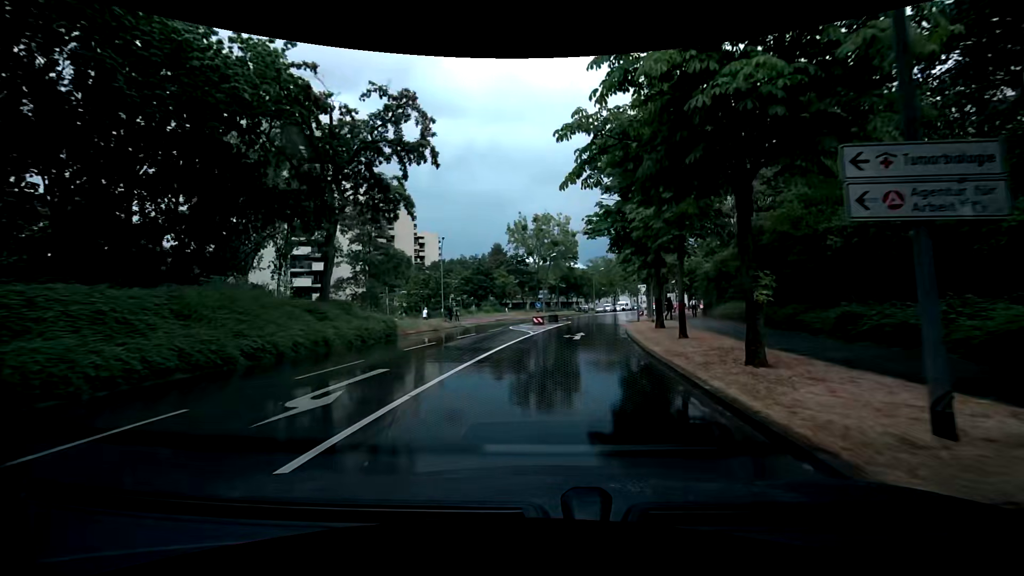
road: tertiary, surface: asphalt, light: Day
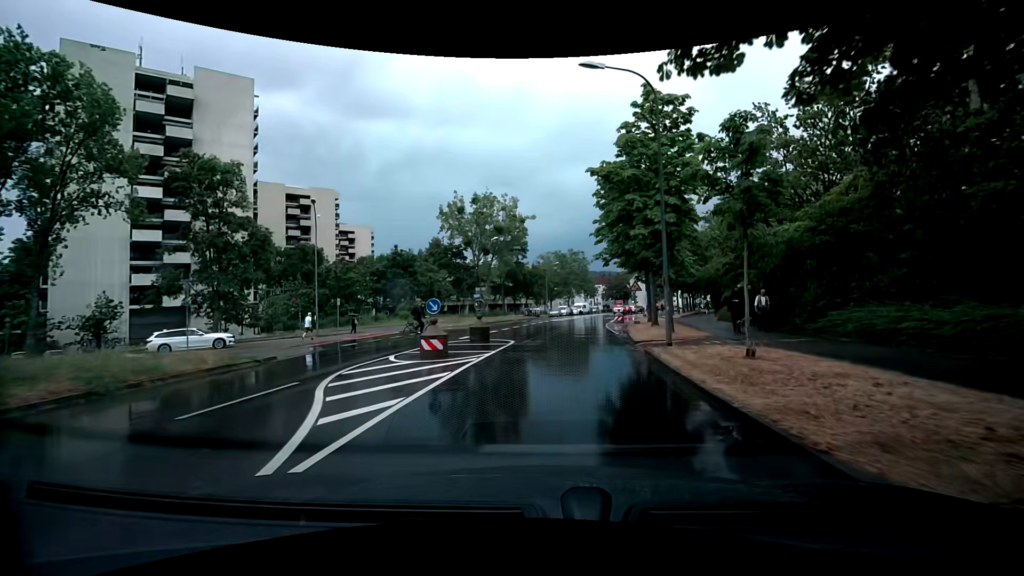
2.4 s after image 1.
(+2.4, +20.4) m; +11°
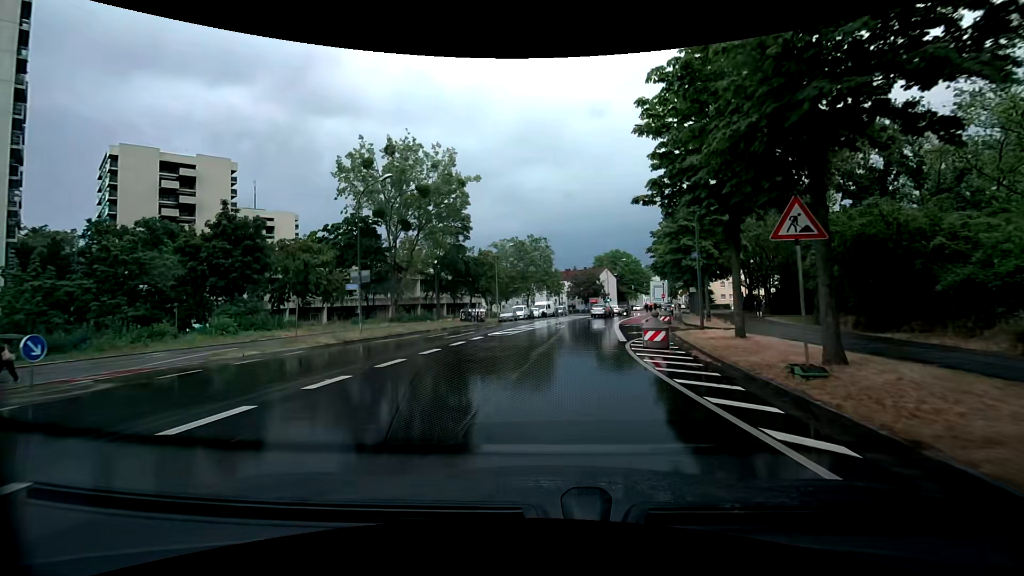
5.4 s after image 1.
(+0.5, +25.8) m; +3°
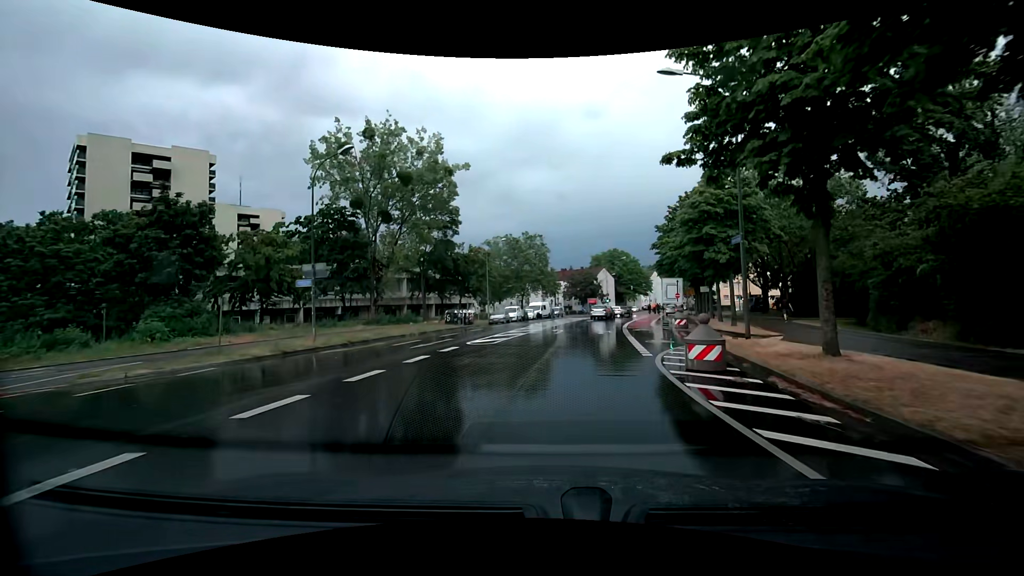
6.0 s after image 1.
(0.0, +5.2) m; 0°
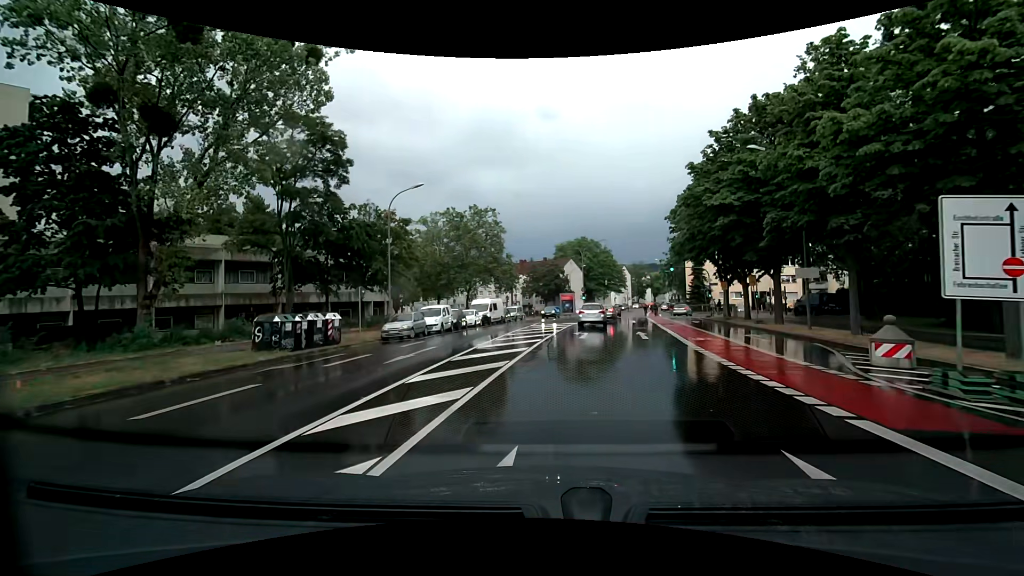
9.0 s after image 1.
(+0.9, +24.4) m; +6°
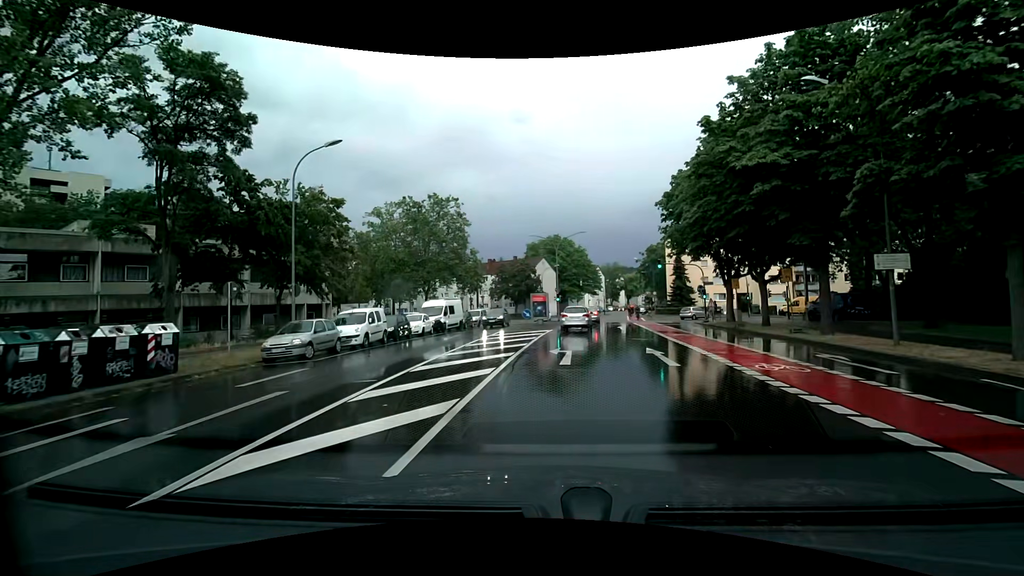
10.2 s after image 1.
(+0.3, +8.3) m; +3°
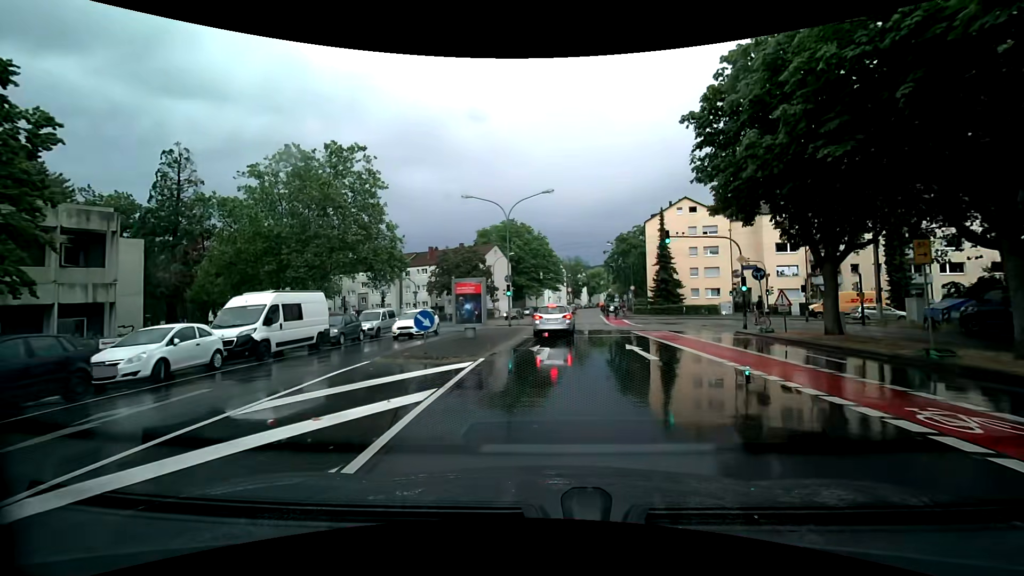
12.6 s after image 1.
(+0.9, +18.7) m; +5°
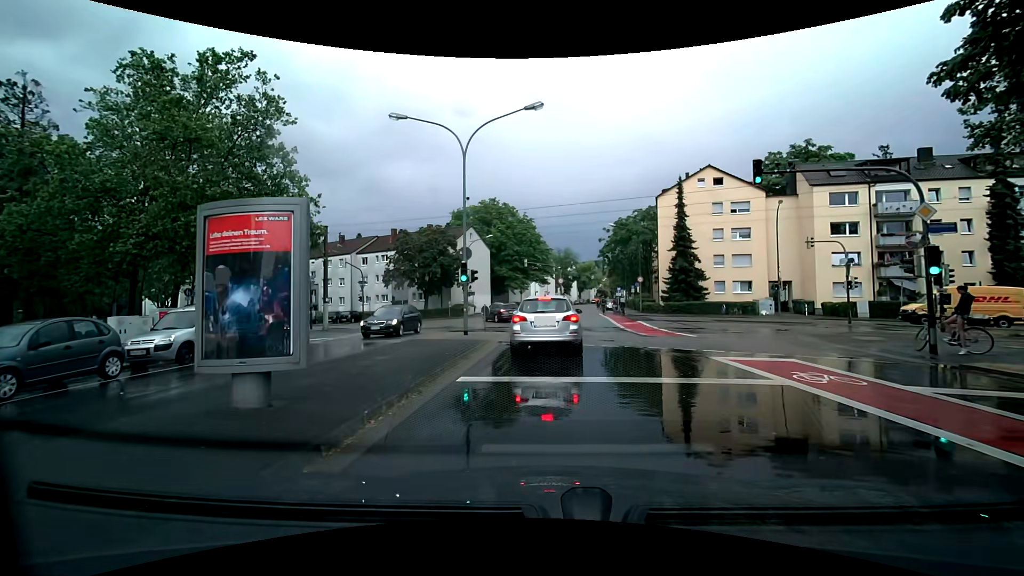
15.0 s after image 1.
(+0.1, +14.1) m; +2°
